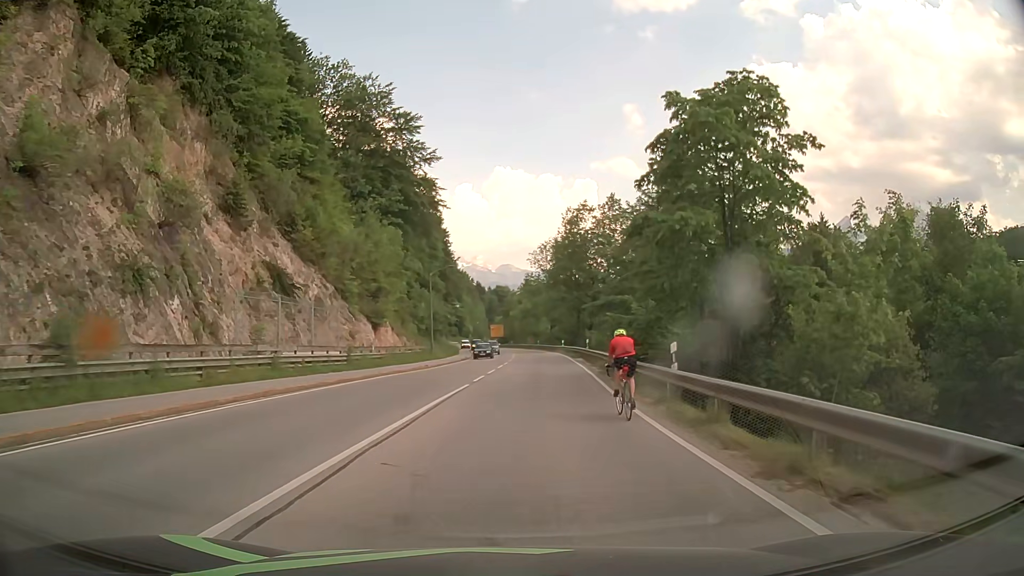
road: primary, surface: asphalt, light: Day
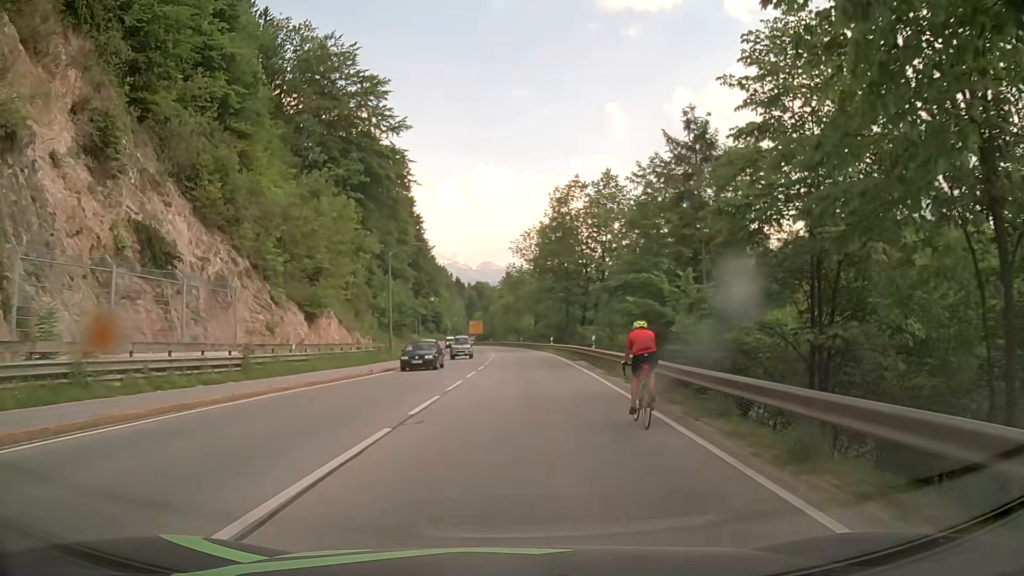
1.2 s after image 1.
(+0.2, +11.5) m; +2°
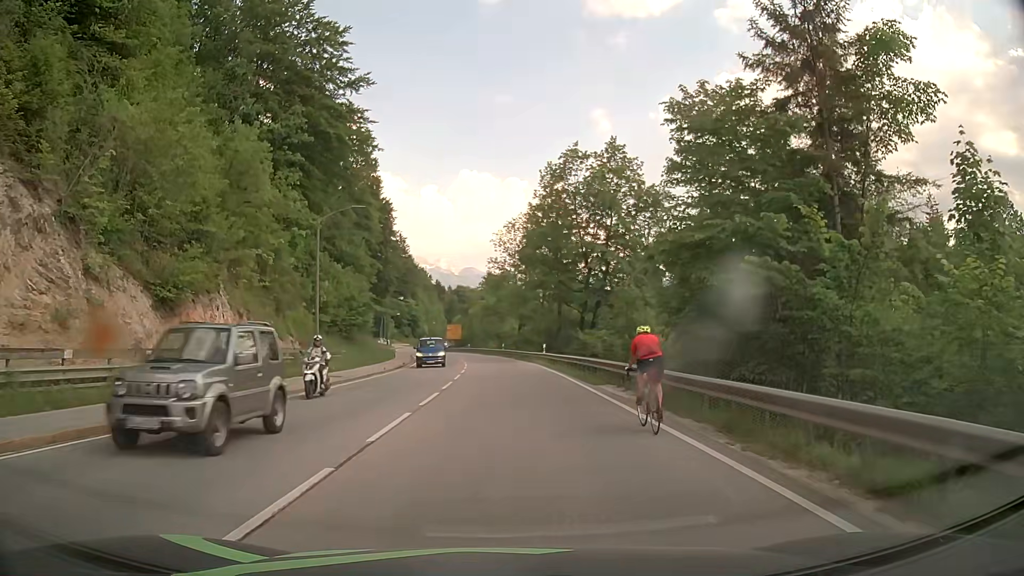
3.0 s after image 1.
(+0.2, +14.4) m; +2°
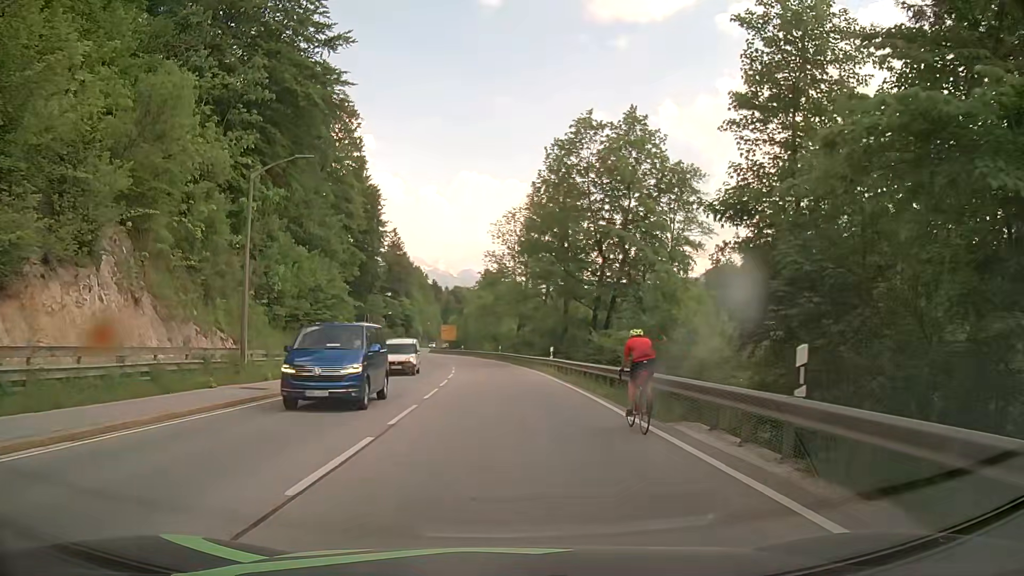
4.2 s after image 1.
(0.0, +9.3) m; 0°
(0, +10) (-1, +20) (-2, +30) (-3, +40) (-4, +50) (-4, +60) (-5, +70) (-7, +80) (-8, +90) (-10, +99) m
